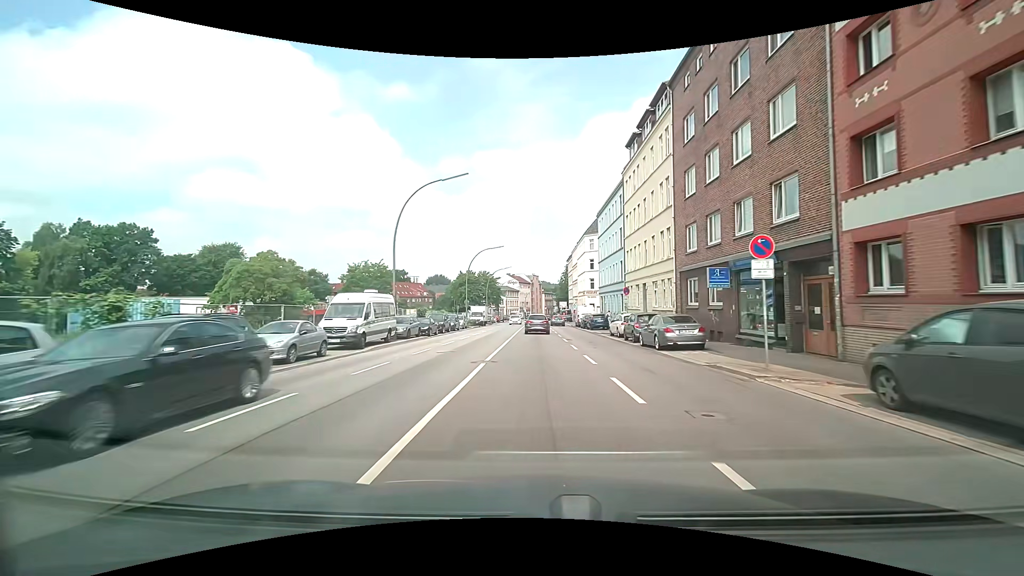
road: secondary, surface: asphalt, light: Day
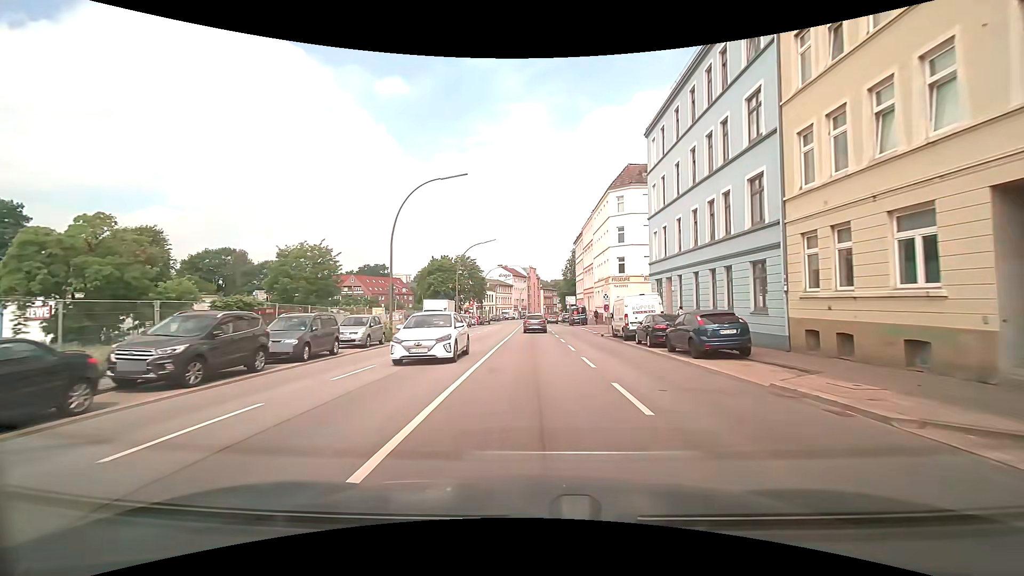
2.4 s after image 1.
(+0.2, +31.0) m; 0°
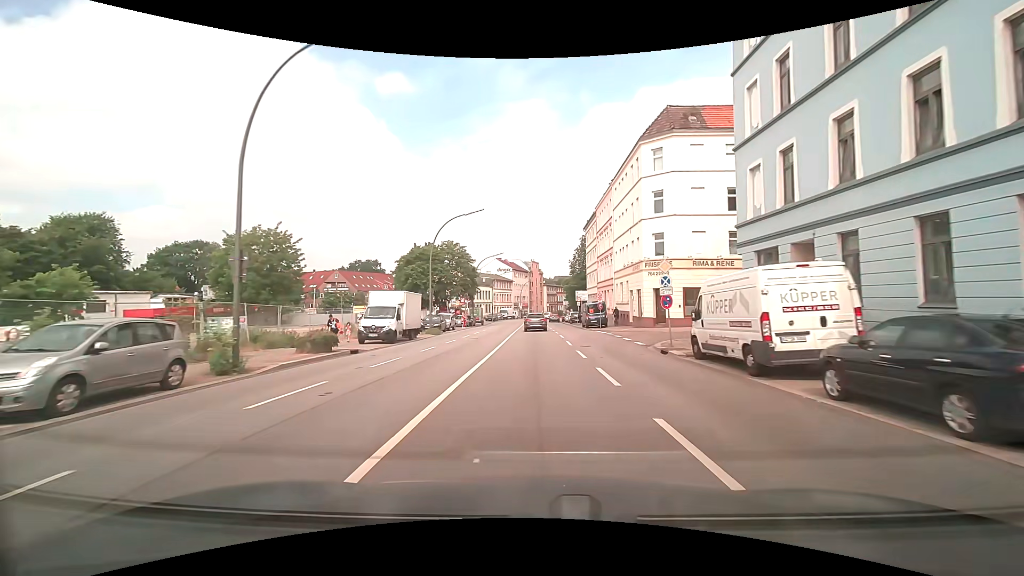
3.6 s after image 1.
(0.0, +15.5) m; 0°
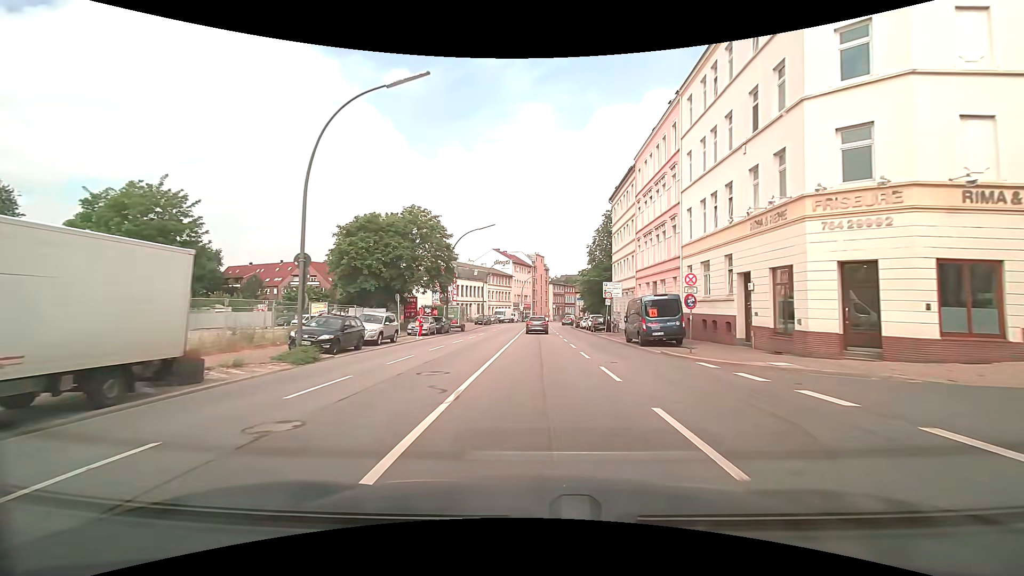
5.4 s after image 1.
(-0.1, +23.2) m; -1°
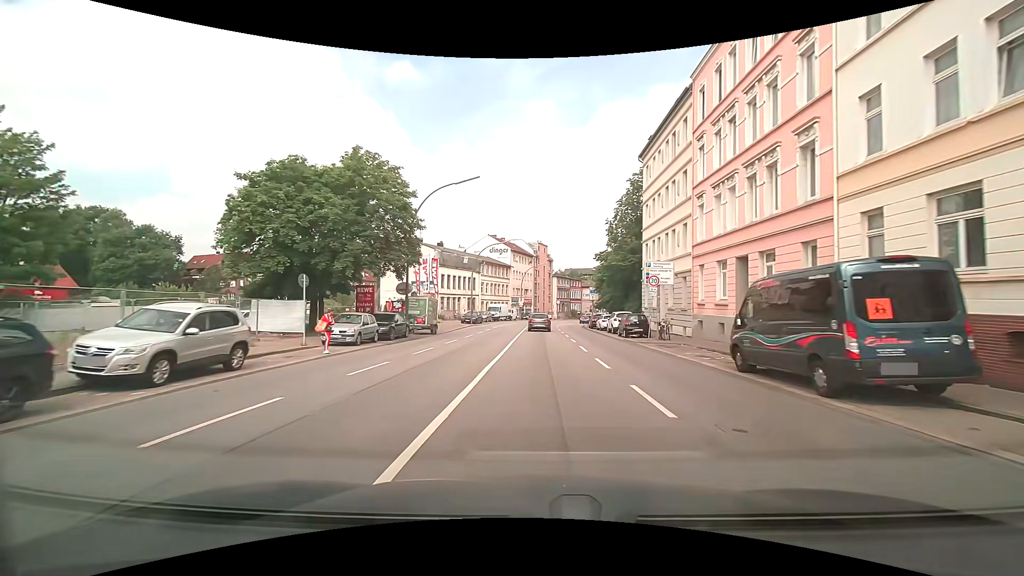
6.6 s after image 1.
(+0.1, +15.4) m; 0°
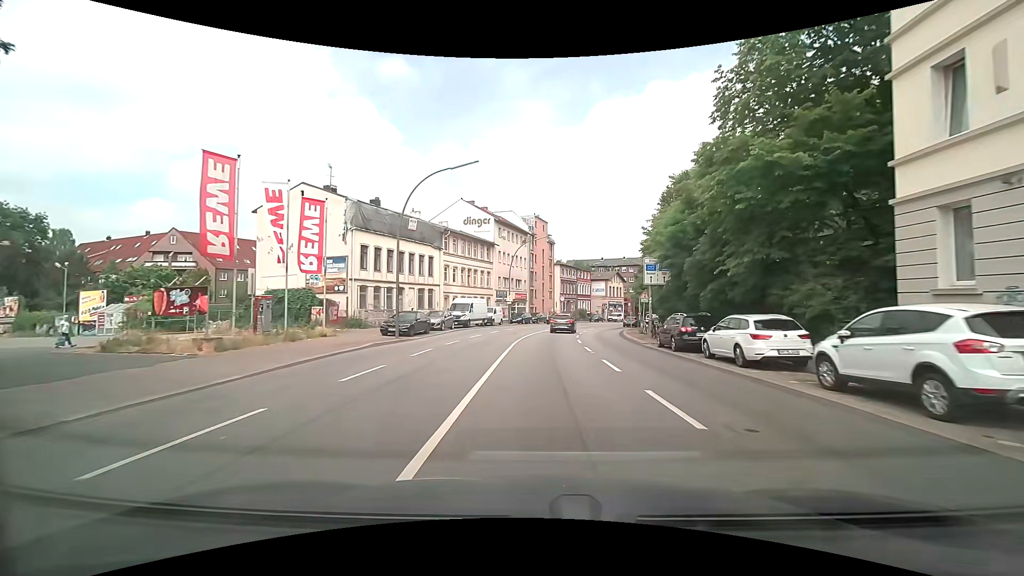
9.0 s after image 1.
(0.0, +30.8) m; 0°
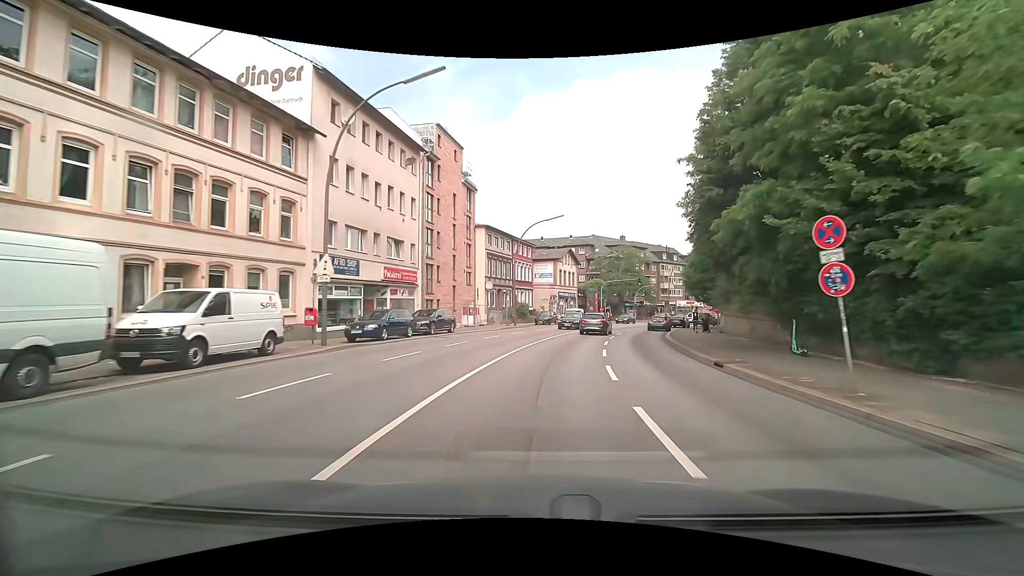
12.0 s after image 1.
(+1.9, +38.1) m; +8°
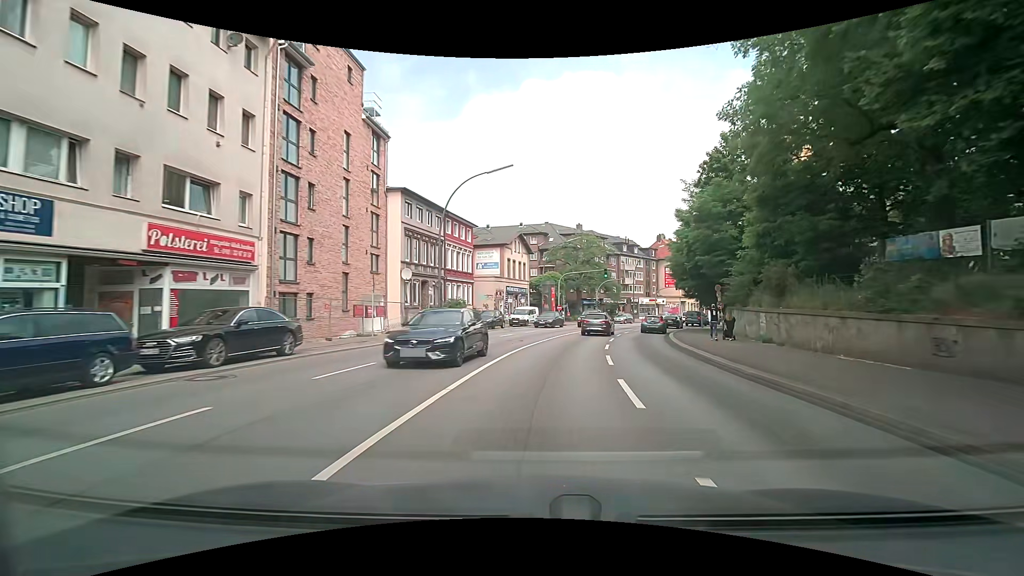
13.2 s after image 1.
(+0.8, +15.2) m; +6°
(0, +10) (+1, +20) (+3, +30) (+5, +40) (+8, +49) (+12, +58) (+16, +67) (+21, +76) (+27, +85) (+32, +93) m
